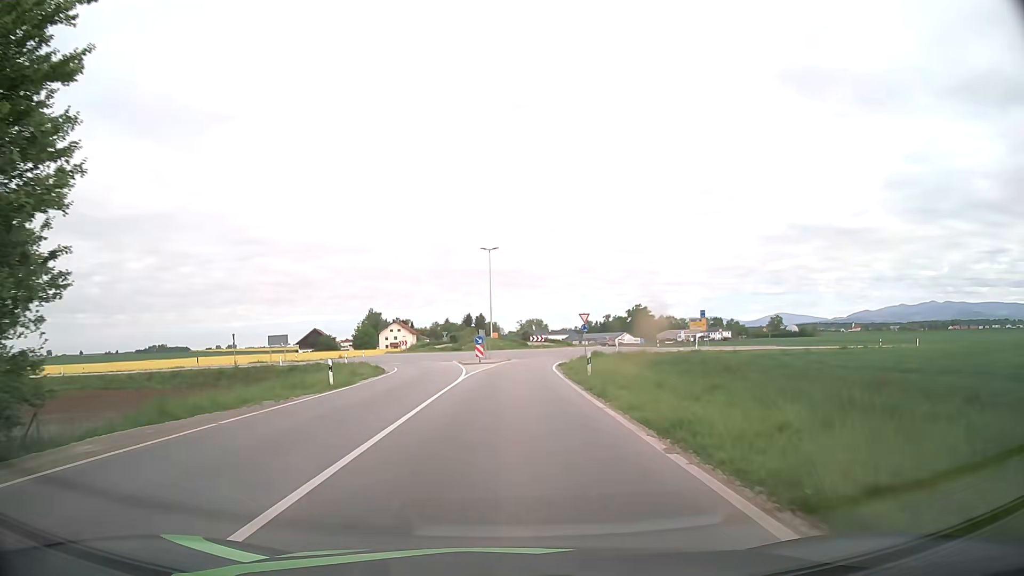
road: primary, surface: asphalt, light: Day
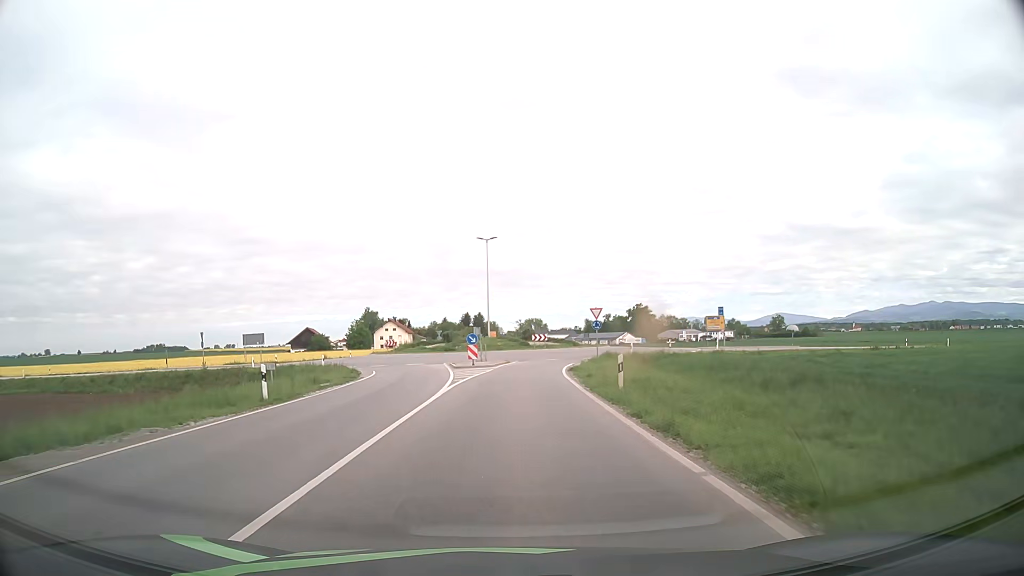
(0.0, +7.2) m; 0°
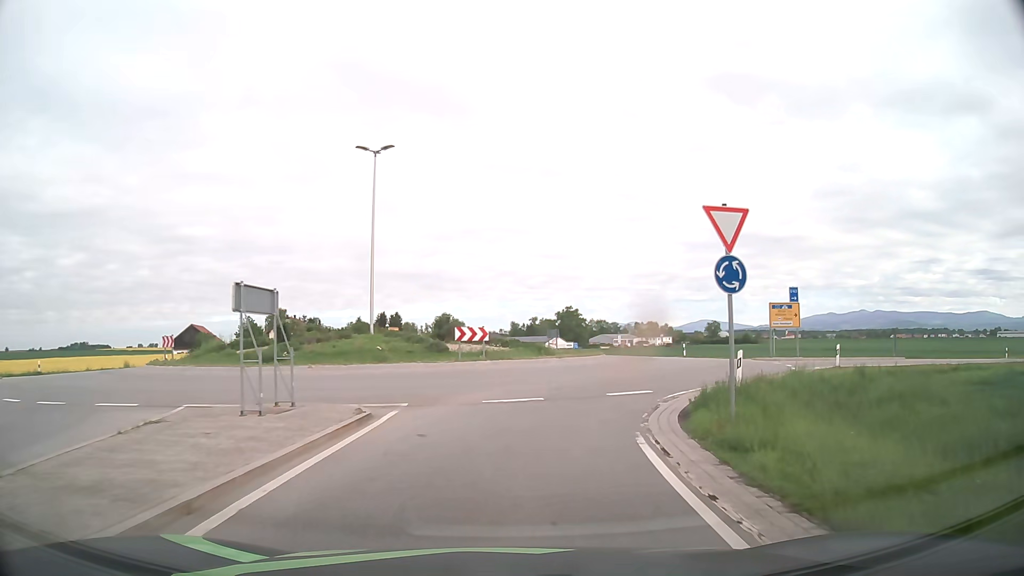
(+0.9, +33.0) m; +6°
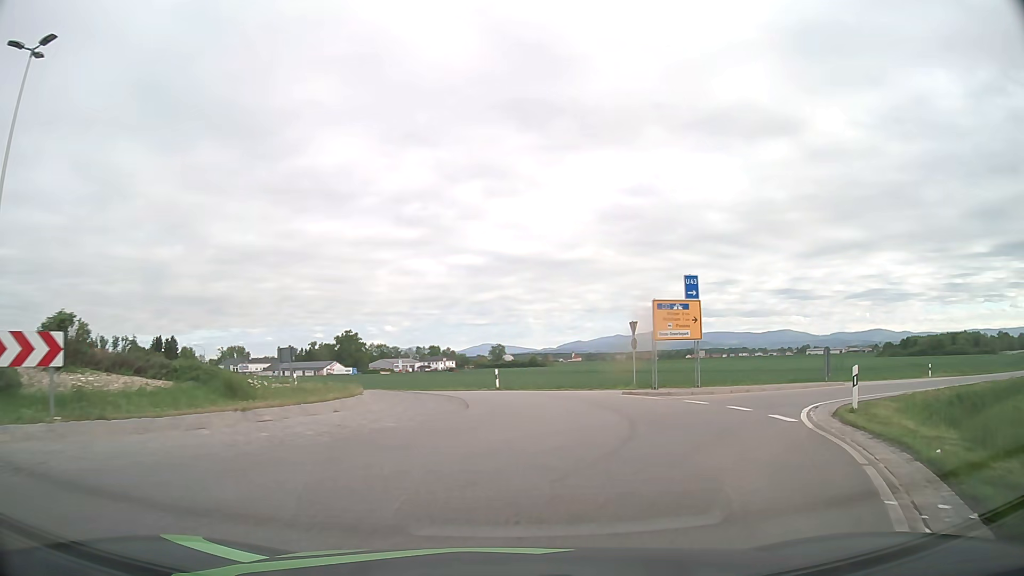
(+2.3, +16.4) m; +19°
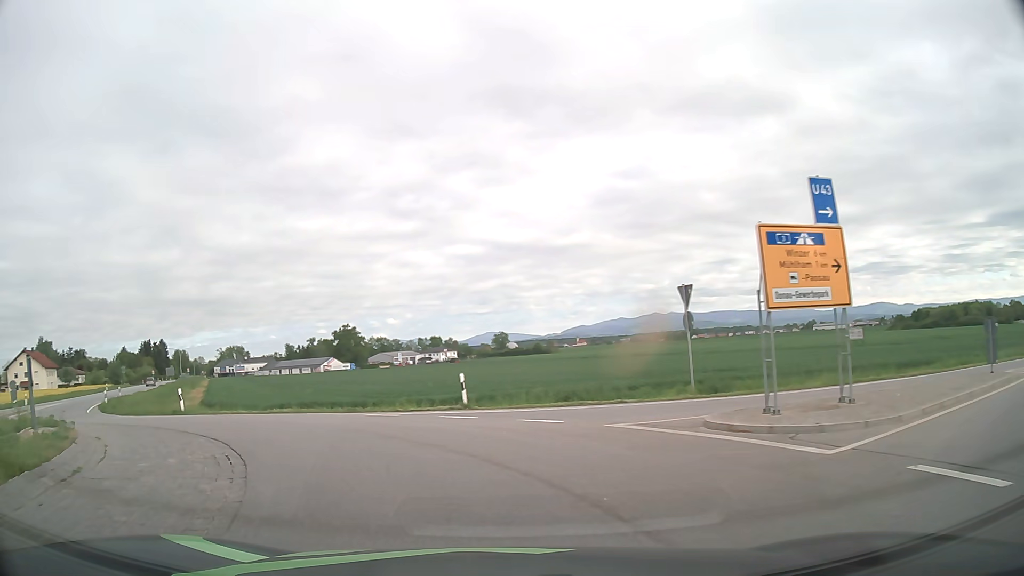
(+0.9, +13.1) m; +1°
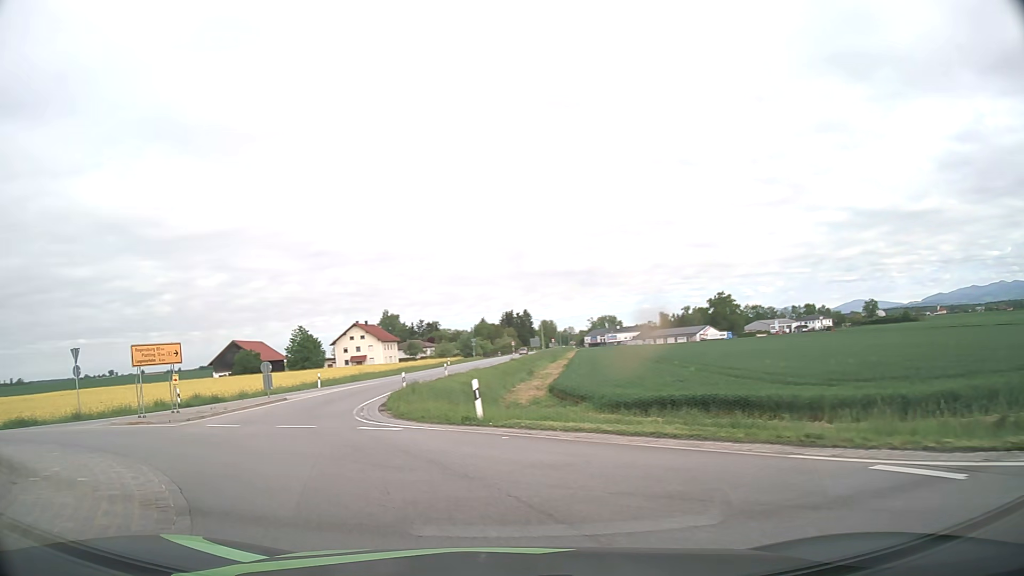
(-3.3, +11.3) m; -33°
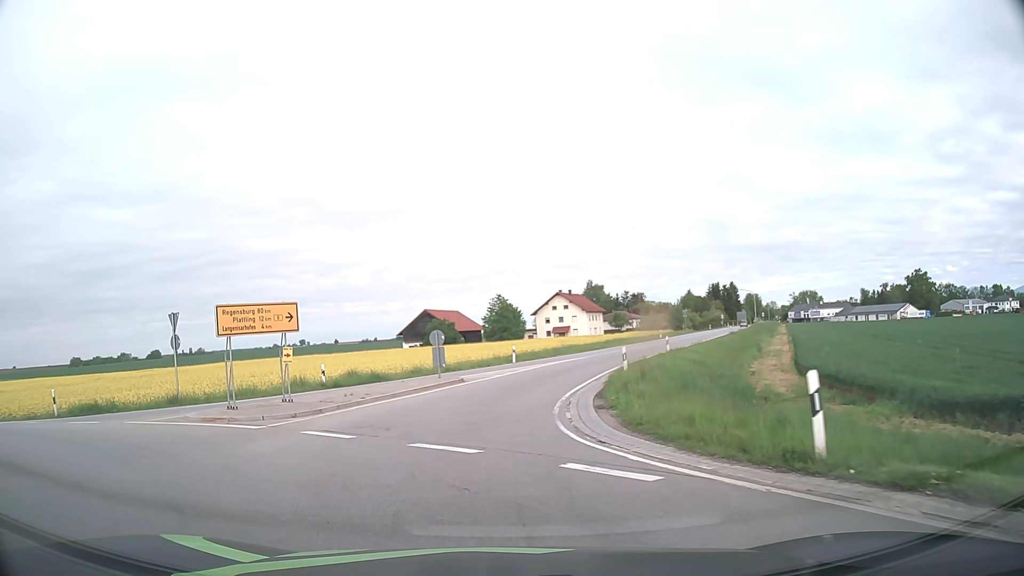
(-1.5, +8.4) m; -17°
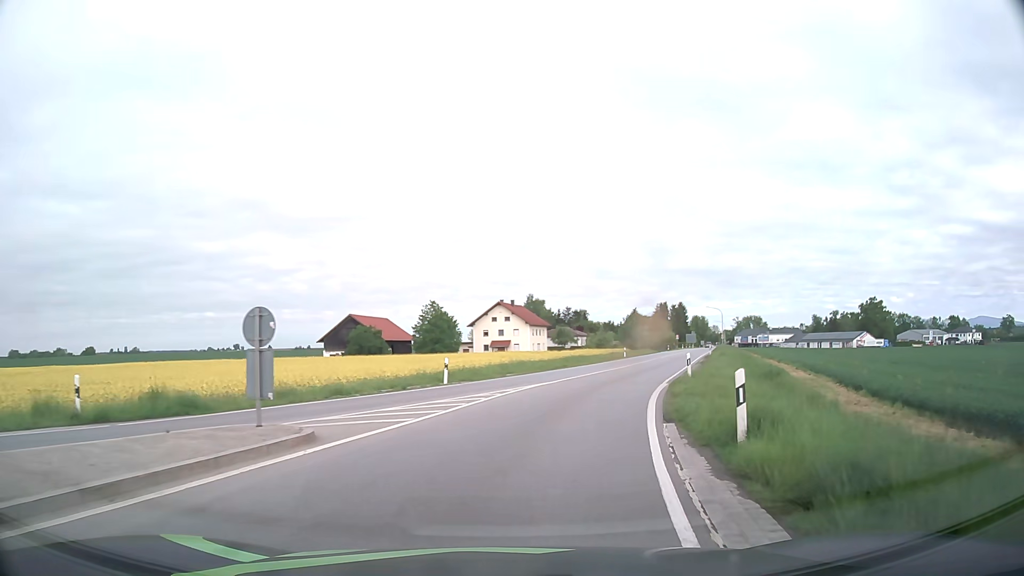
(-0.3, +15.3) m; +4°
(+1, +10) (+3, +20) (+5, +29) (+9, +39) (+12, +48) (+15, +58) (+18, +67) (+21, +77) (+25, +86) (+28, +96) m
